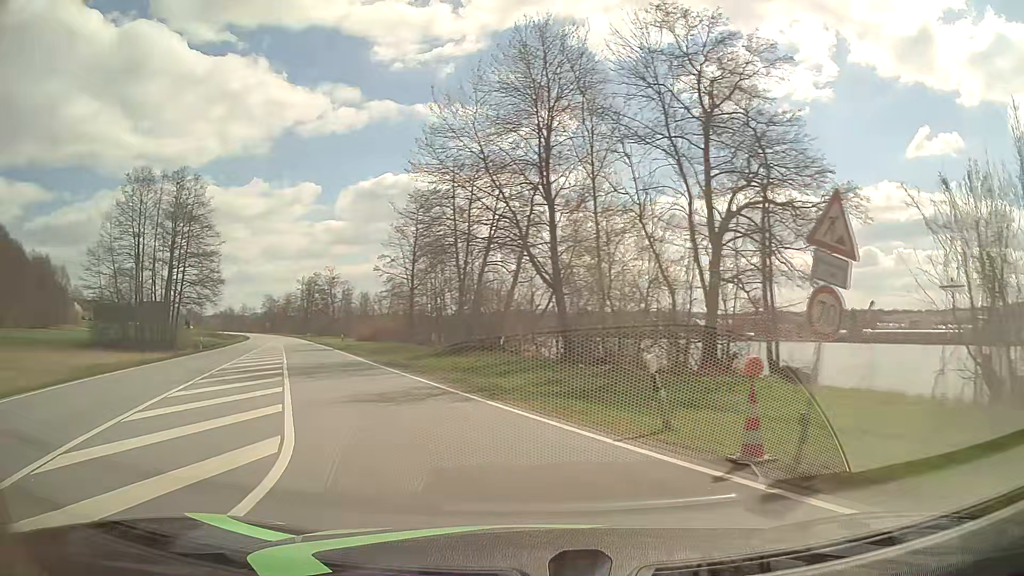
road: primary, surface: asphalt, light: Day
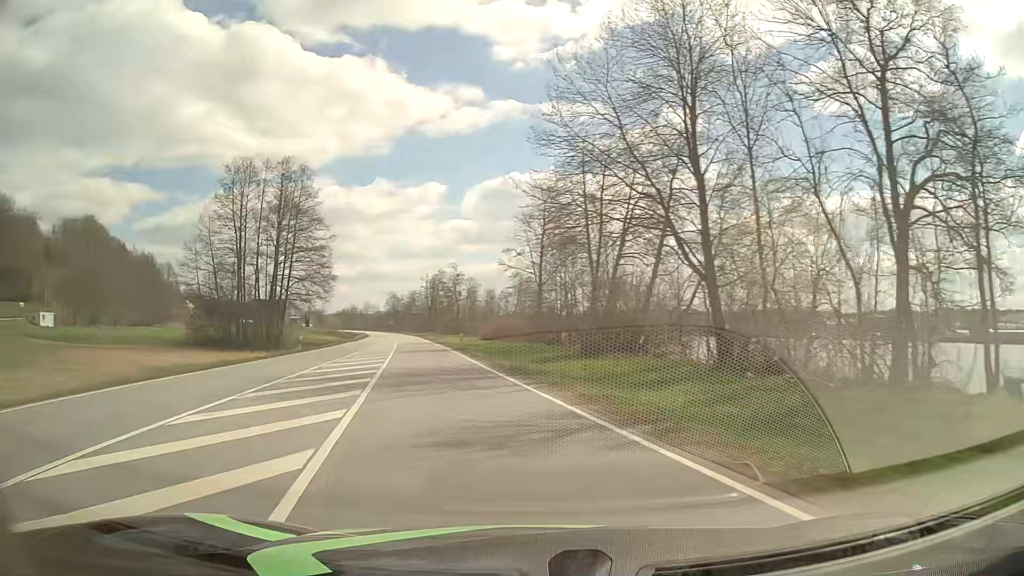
(-0.5, +5.2) m; -11°
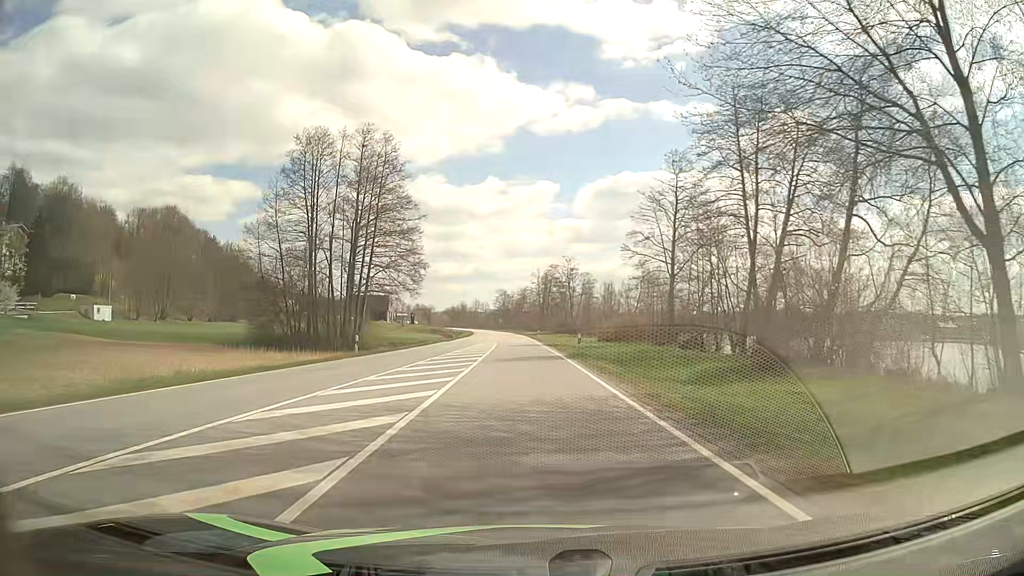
(-1.4, +12.8) m; -10°
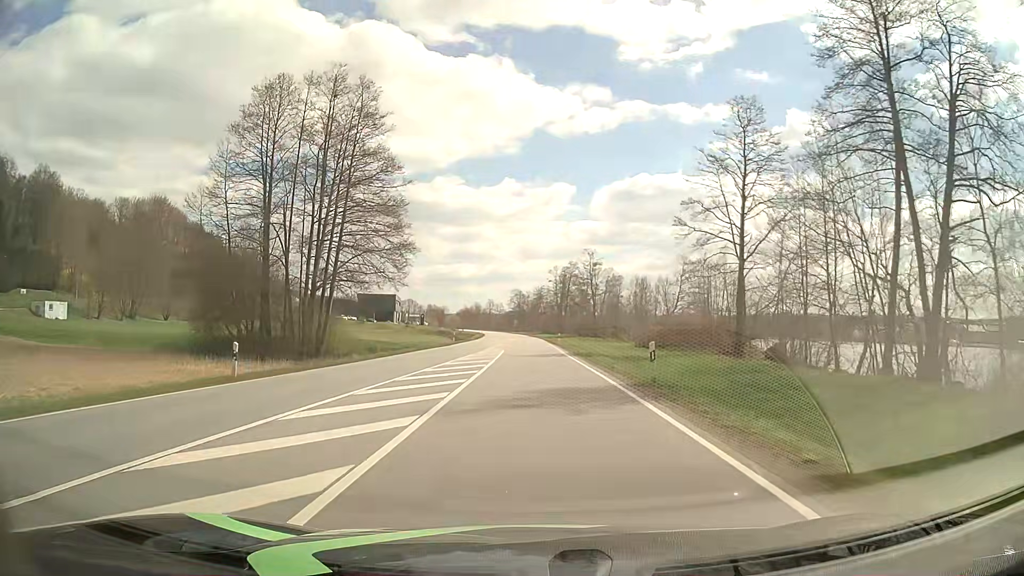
(-0.2, +16.3) m; -1°
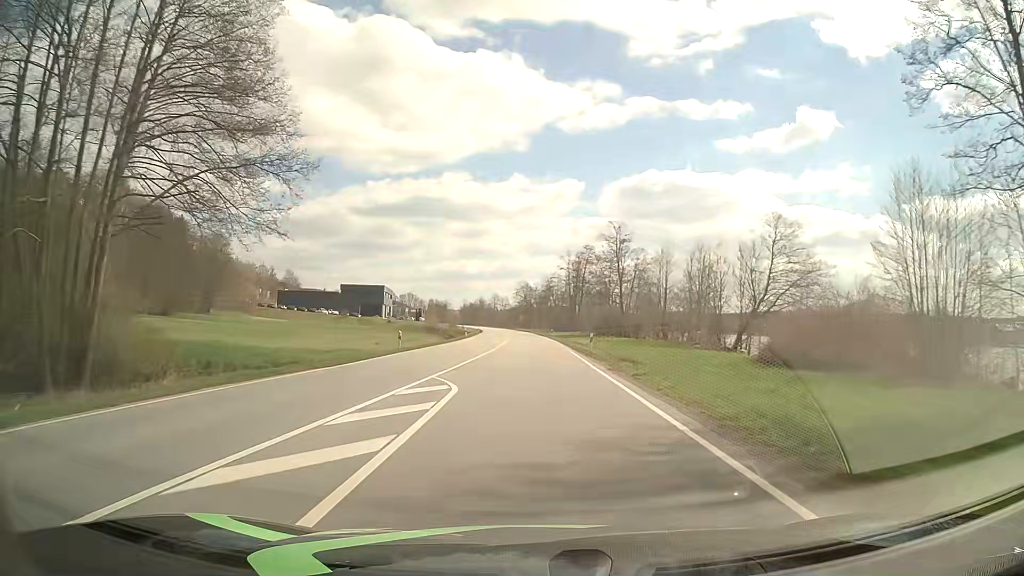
(-0.2, +29.2) m; -1°
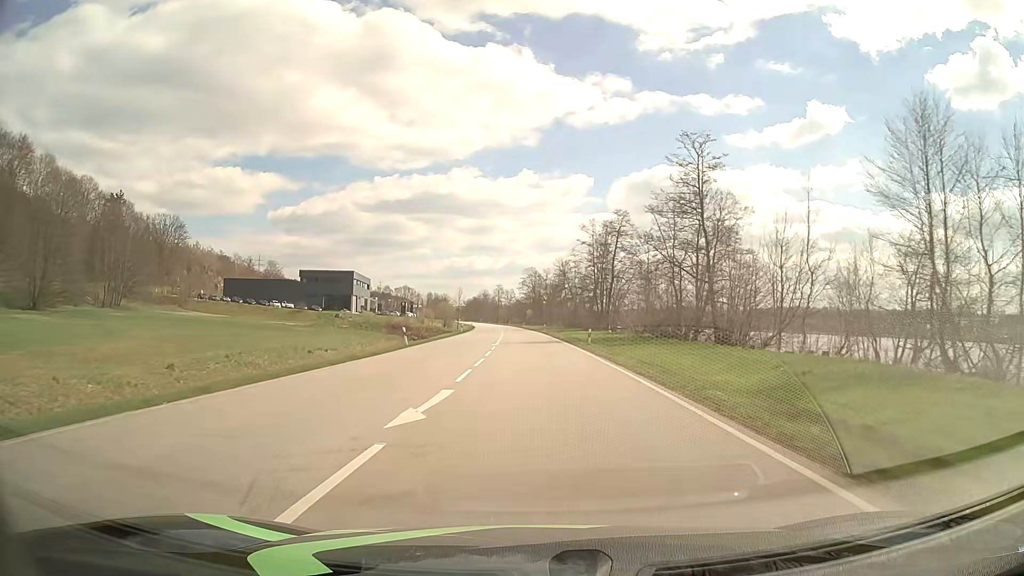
(-0.4, +43.2) m; -1°
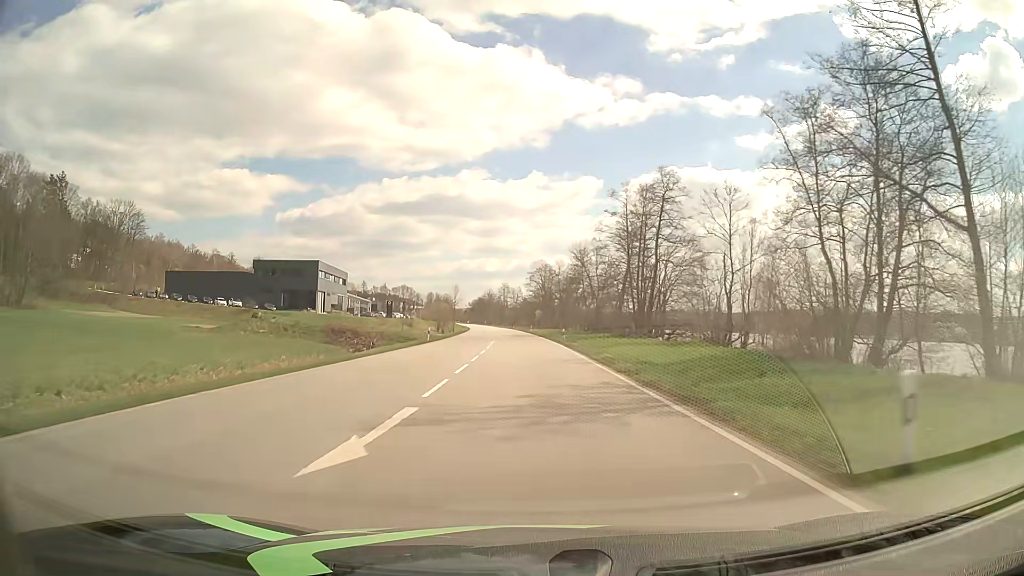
(-0.1, +32.1) m; -1°
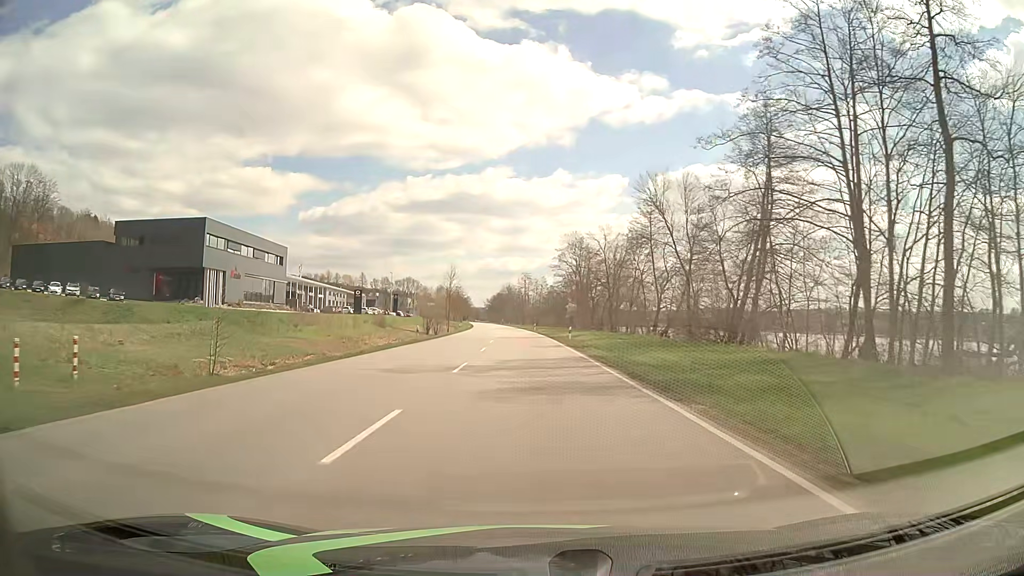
(-1.1, +53.7) m; -2°
(0, +10) (0, +20) (0, +30) (-1, +40) (-1, +50) (-1, +60) (-2, +70) (-2, +80) (-3, +90) (-3, +100) m
